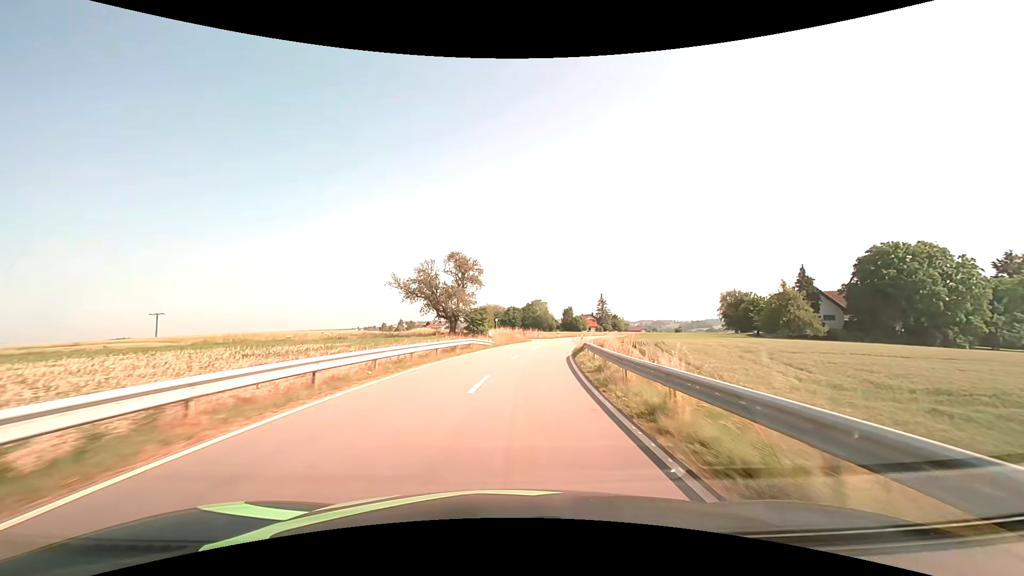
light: Day
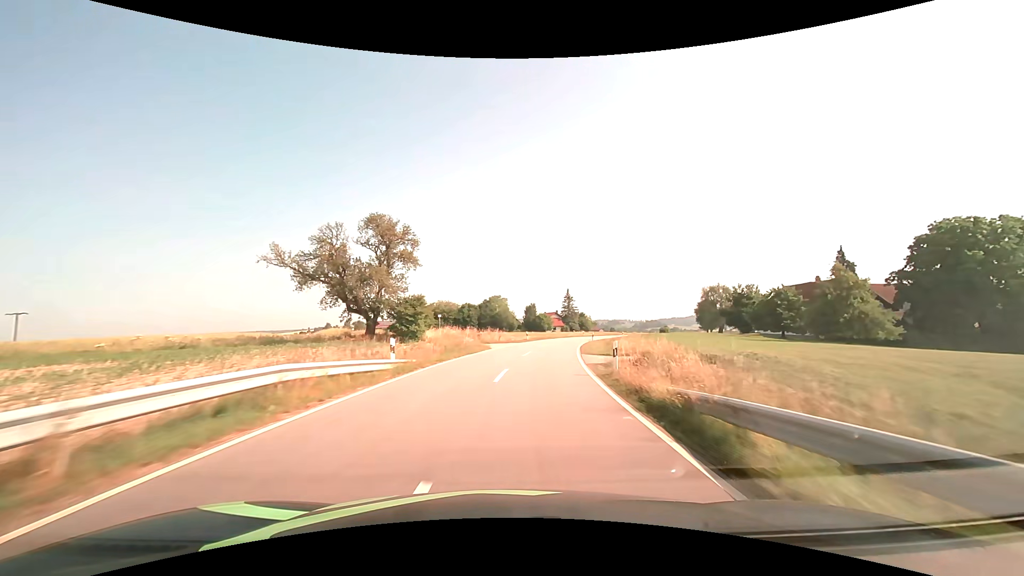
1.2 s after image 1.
(+0.8, +22.1) m; +5°
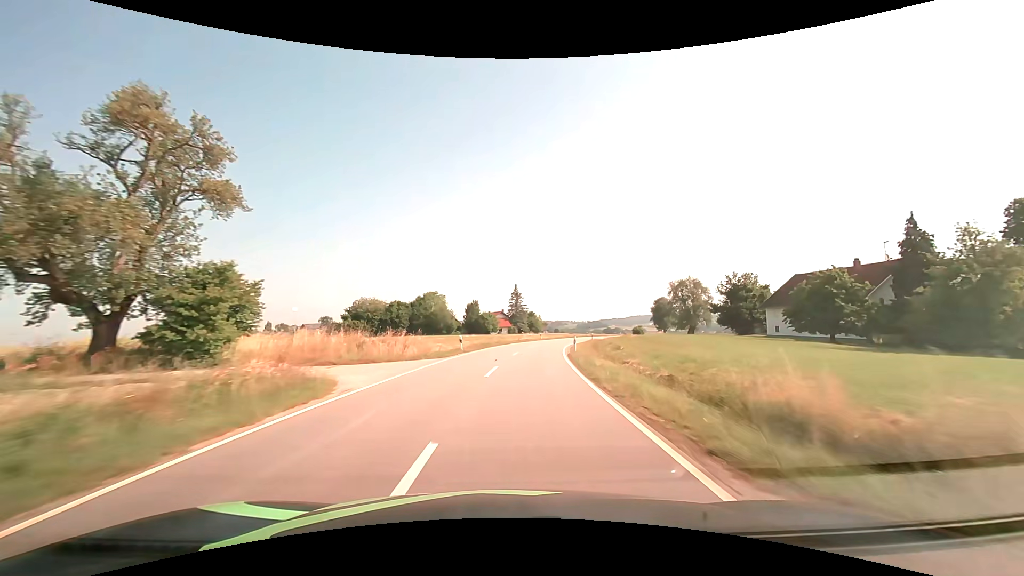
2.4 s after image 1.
(+1.4, +22.9) m; +7°
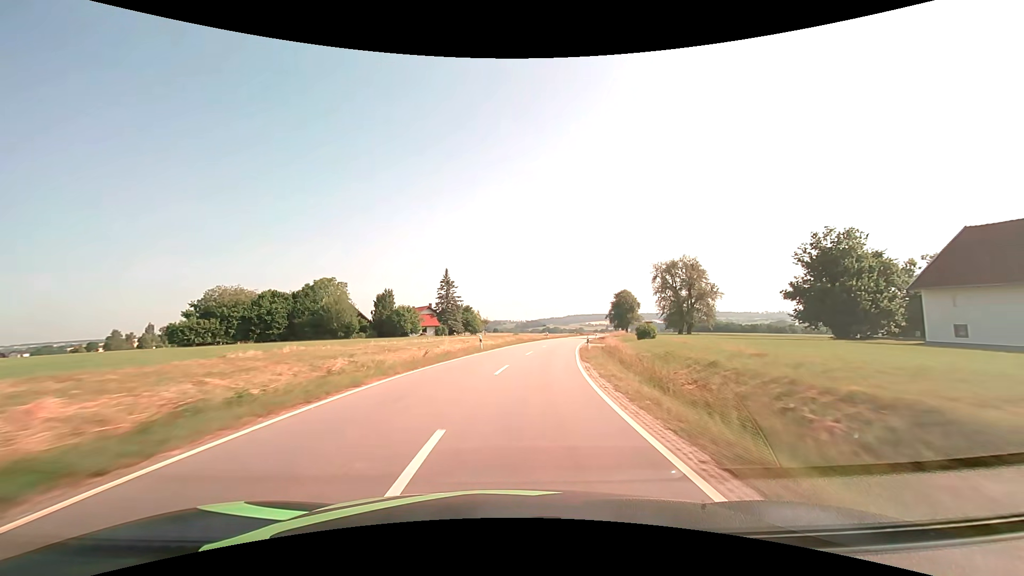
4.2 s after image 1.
(+2.2, +35.8) m; +7°
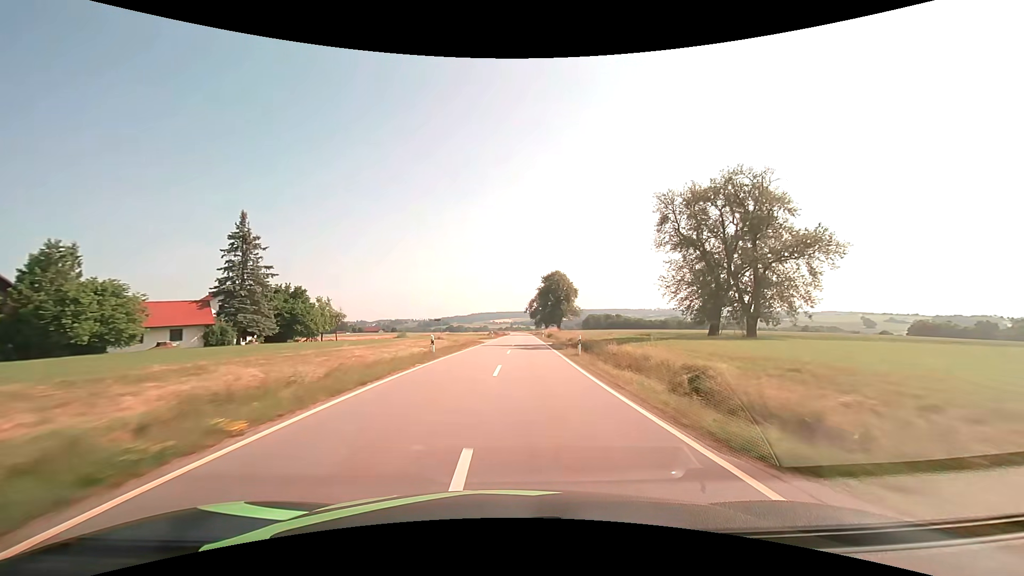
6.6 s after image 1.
(+4.6, +49.7) m; +11°
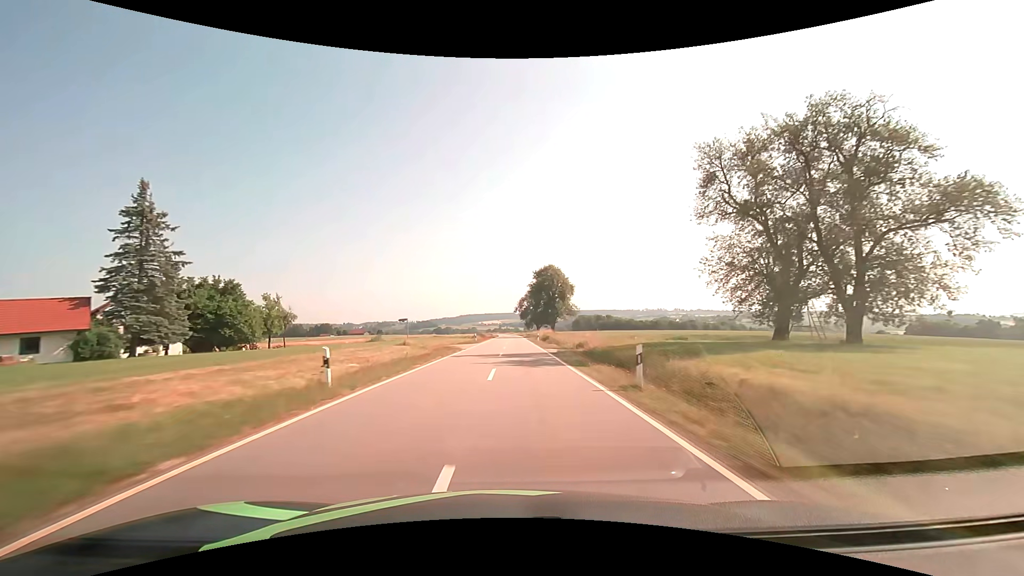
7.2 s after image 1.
(+0.2, +12.9) m; +1°
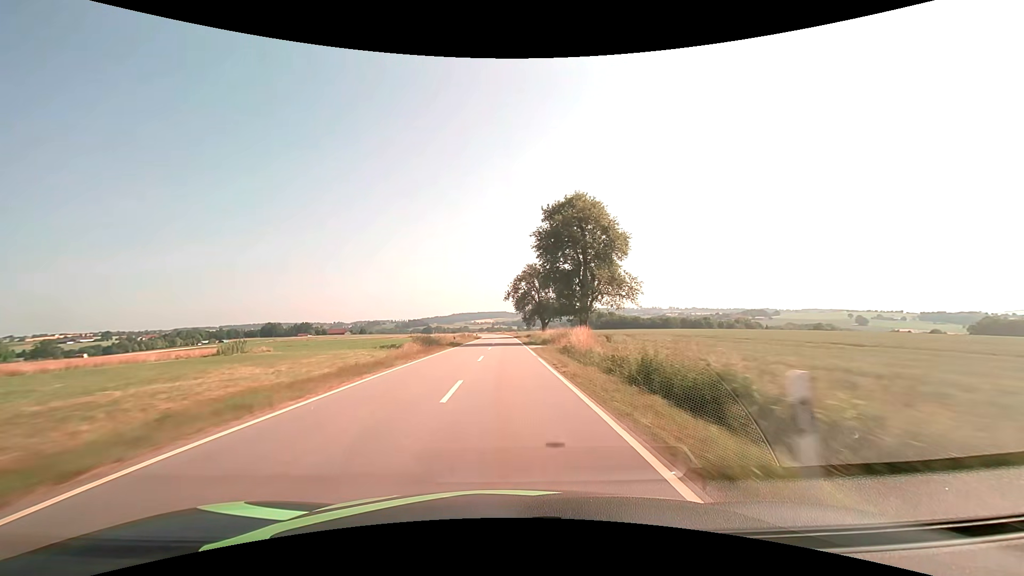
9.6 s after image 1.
(+1.1, +52.9) m; +1°
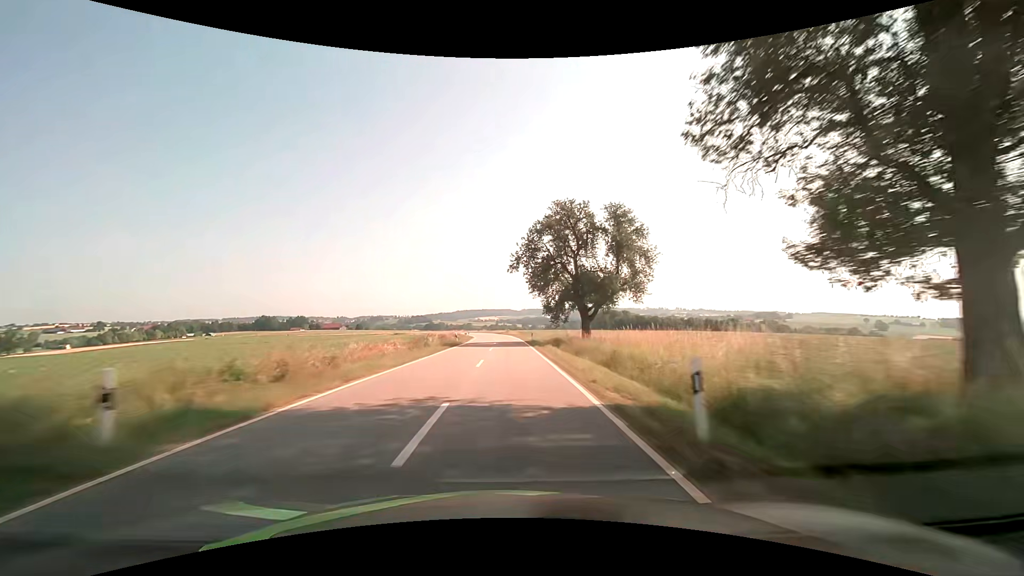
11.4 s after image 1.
(-0.3, +40.9) m; -1°
(0, +10) (0, +20) (0, +30) (0, +40) (0, +50) (0, +60) (-1, +70) (-1, +80) (-2, +90) (-3, +100) m
